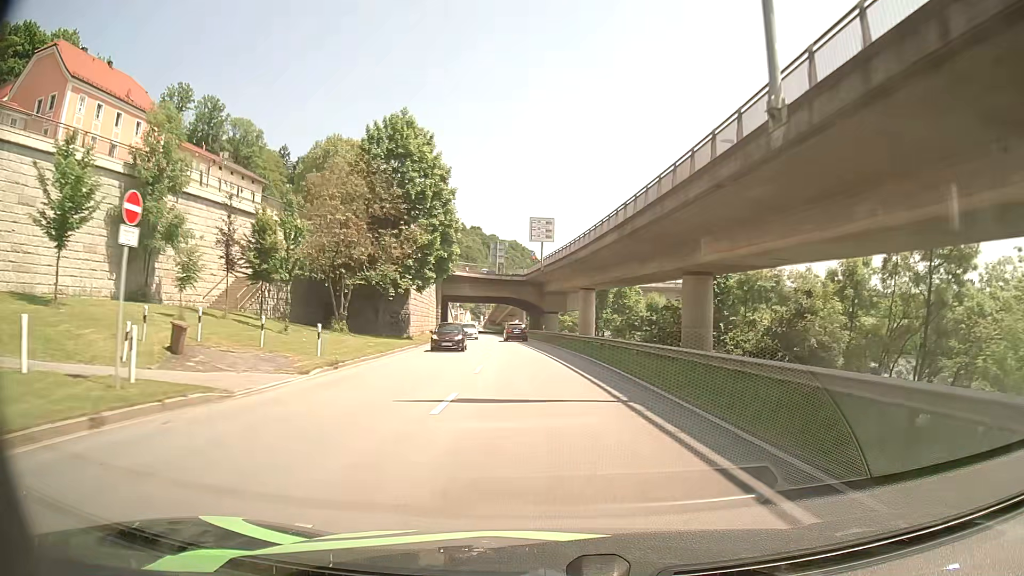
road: primary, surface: asphalt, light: Day
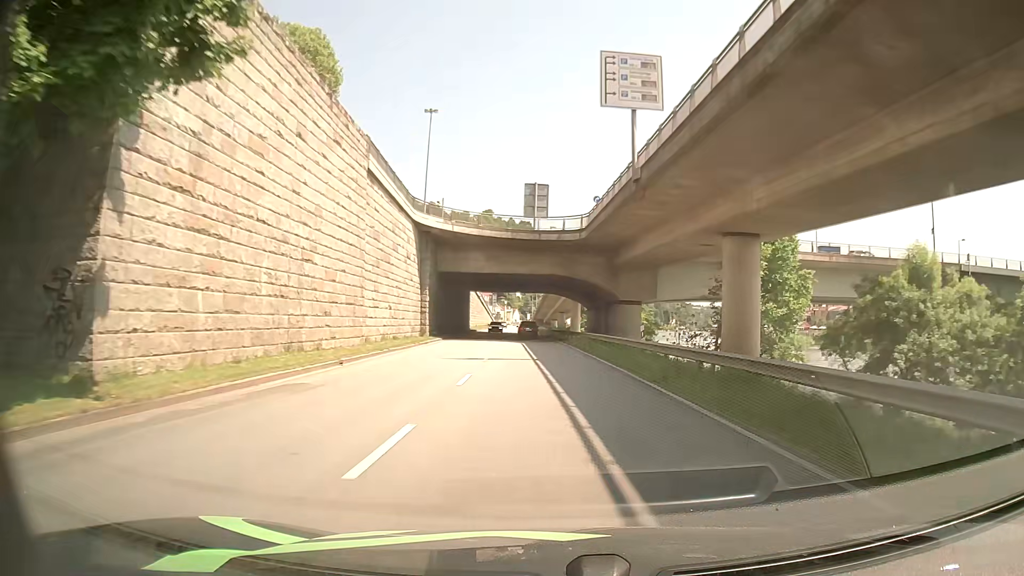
(-1.8, +40.7) m; -5°
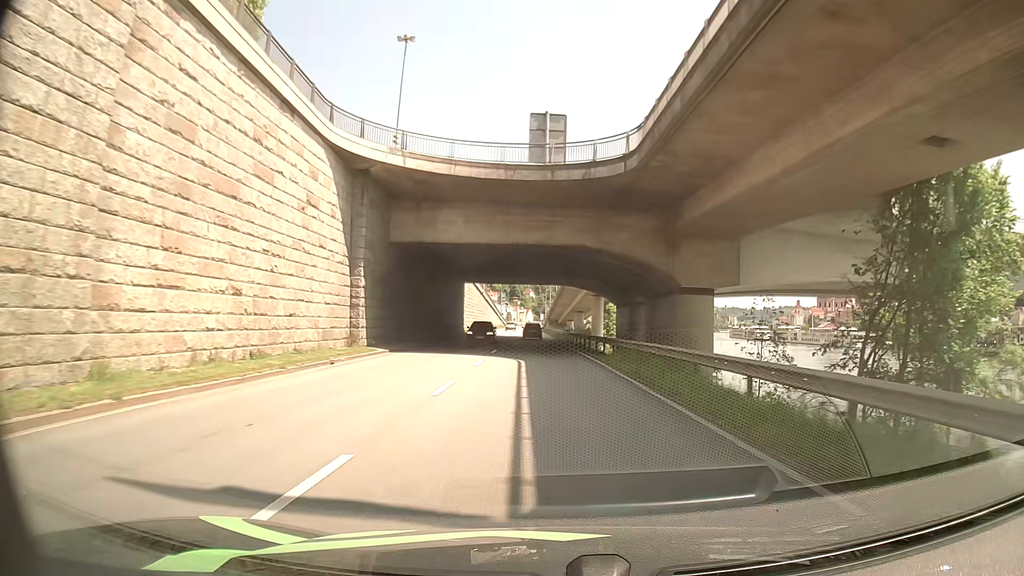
(-0.1, +20.3) m; -1°
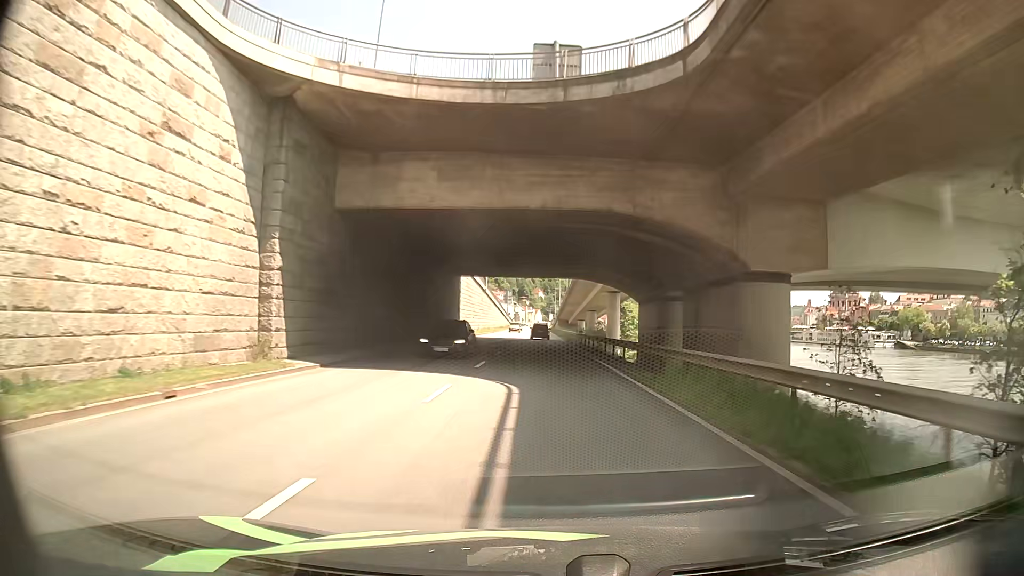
(-0.1, +10.2) m; -1°
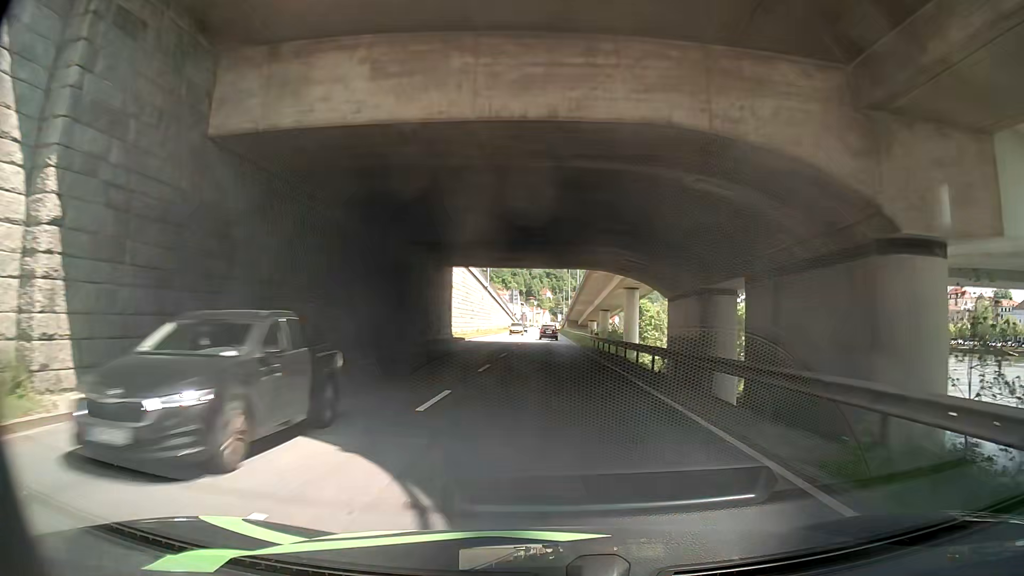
(-0.1, +10.2) m; -1°
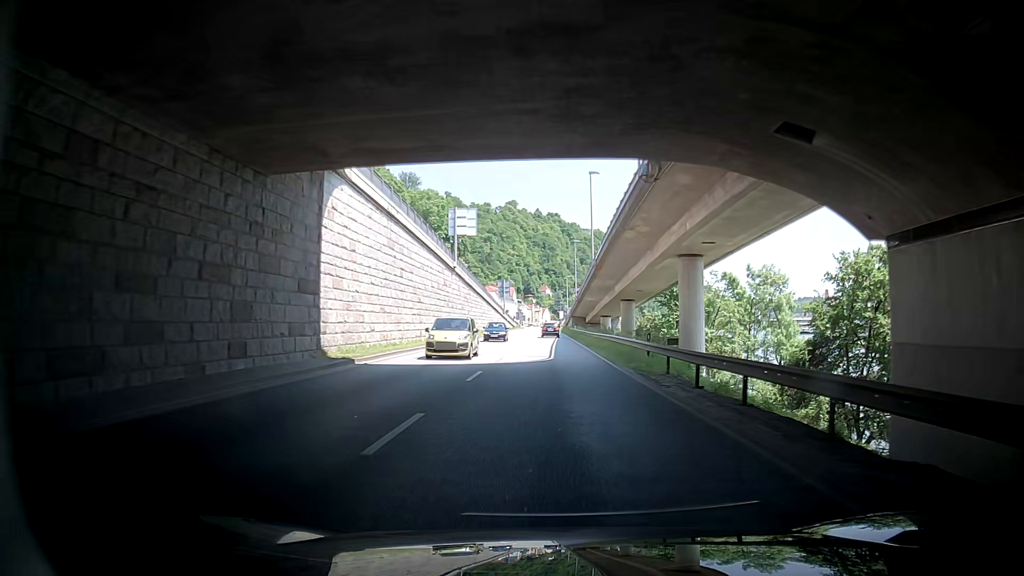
(+0.3, +30.6) m; +1°
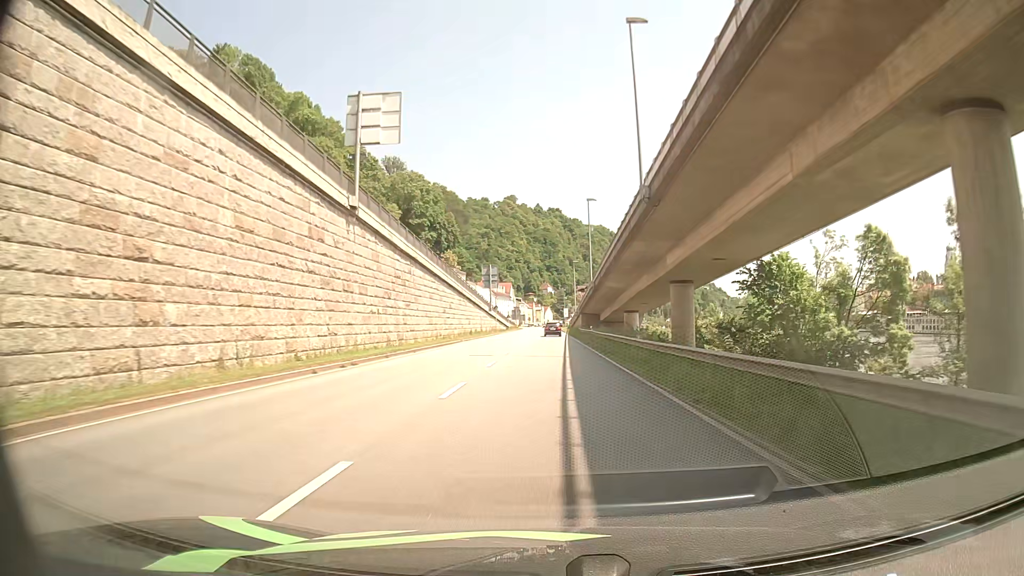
(-0.4, +30.7) m; -1°
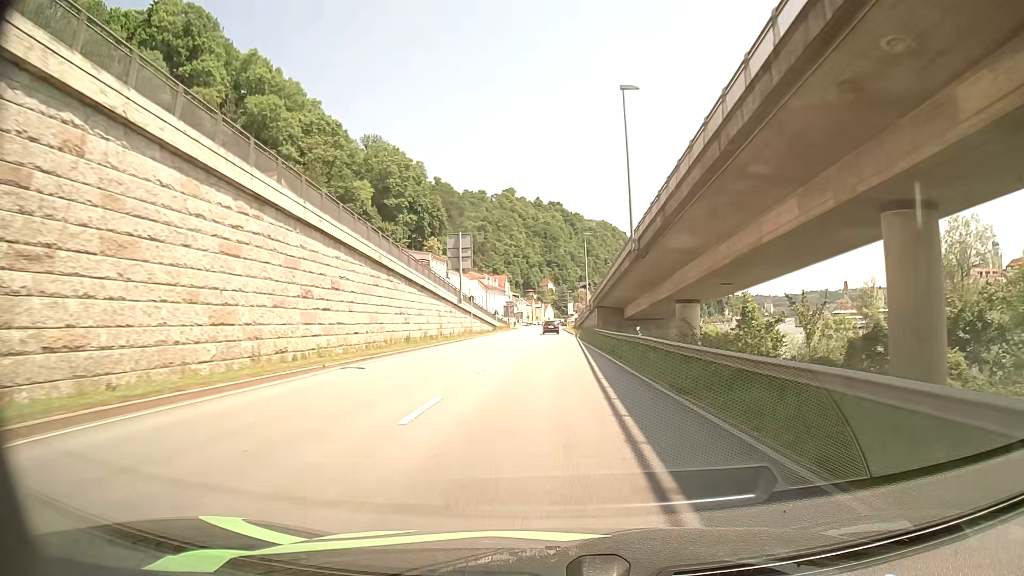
(+0.1, +30.4) m; 0°
(0, +10) (0, +20) (0, +30) (0, +40) (0, +50) (0, +60) (0, +70) (0, +80) (0, +90) (0, +100) m
